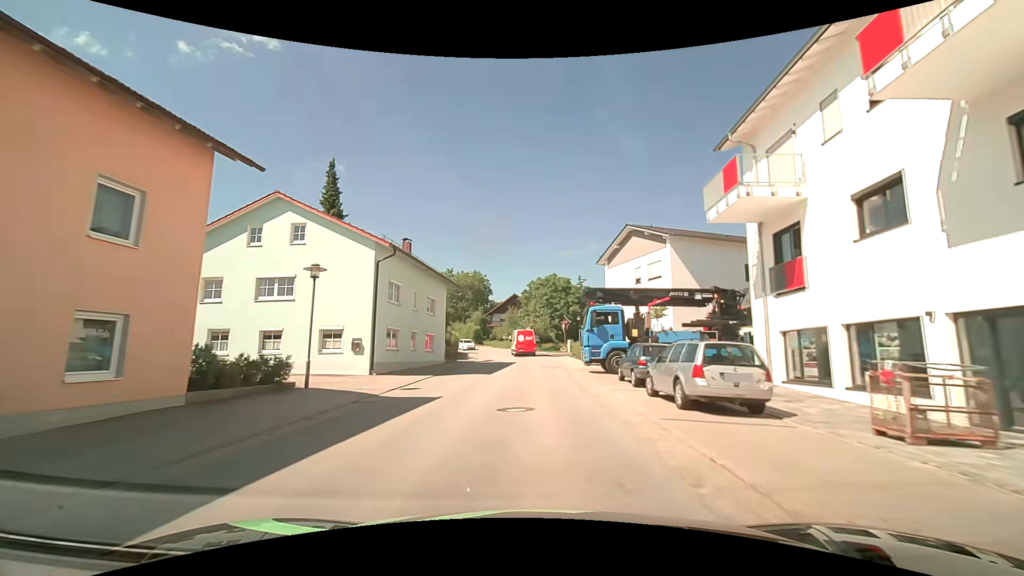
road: secondary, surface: asphalt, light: Day
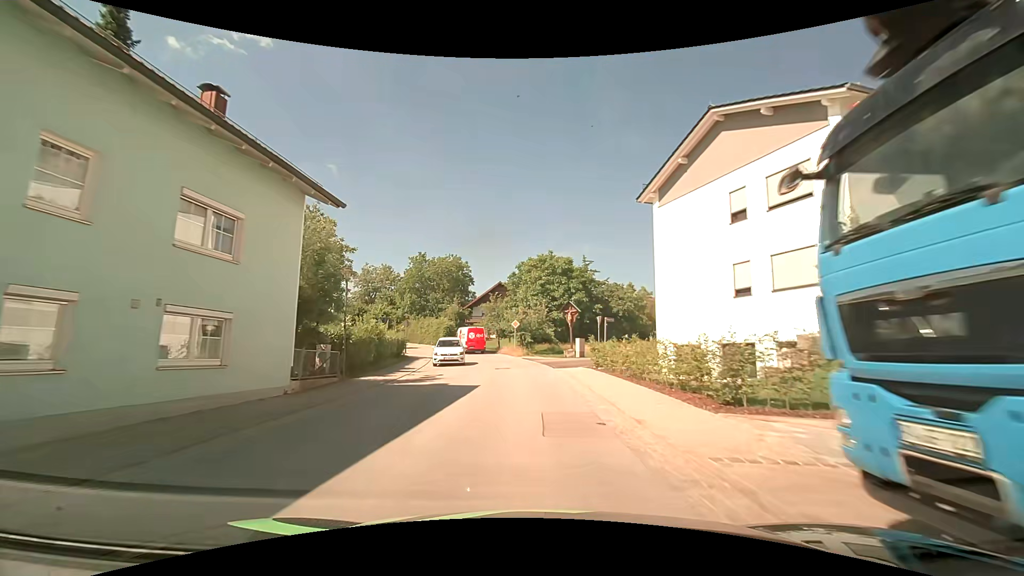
(+0.2, +20.9) m; +1°
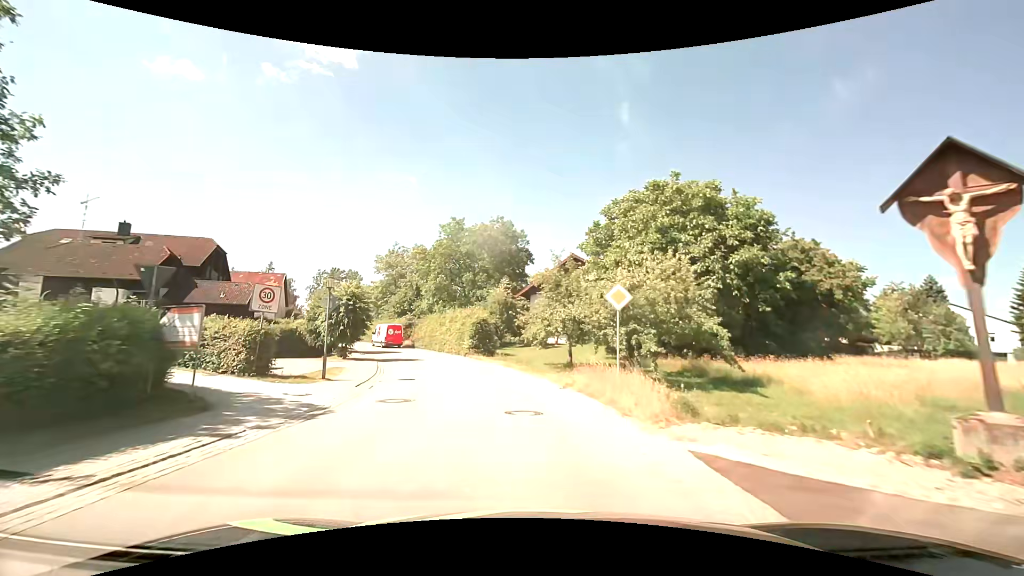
(-1.6, +30.8) m; -8°
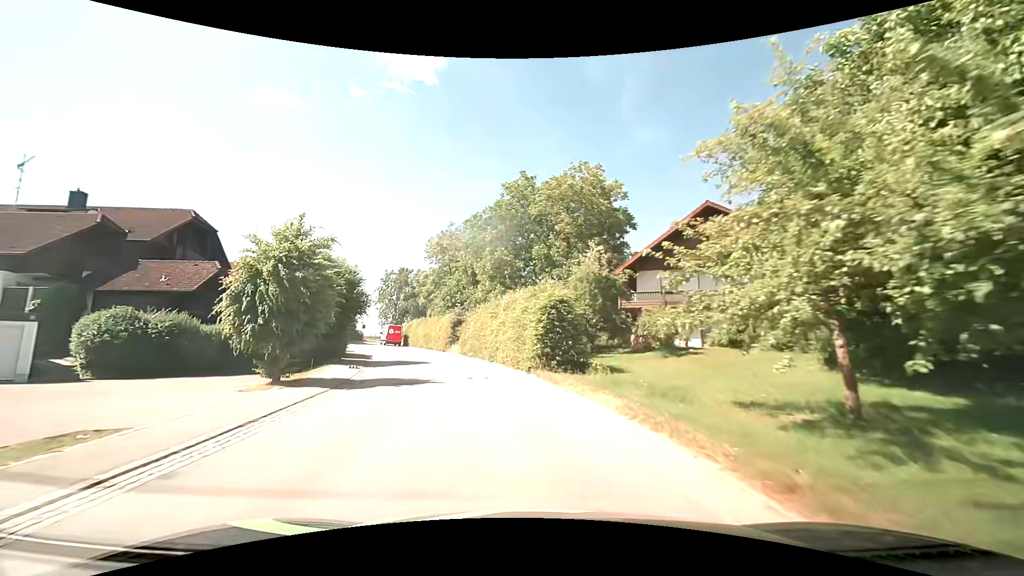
(-1.5, +18.7) m; -9°
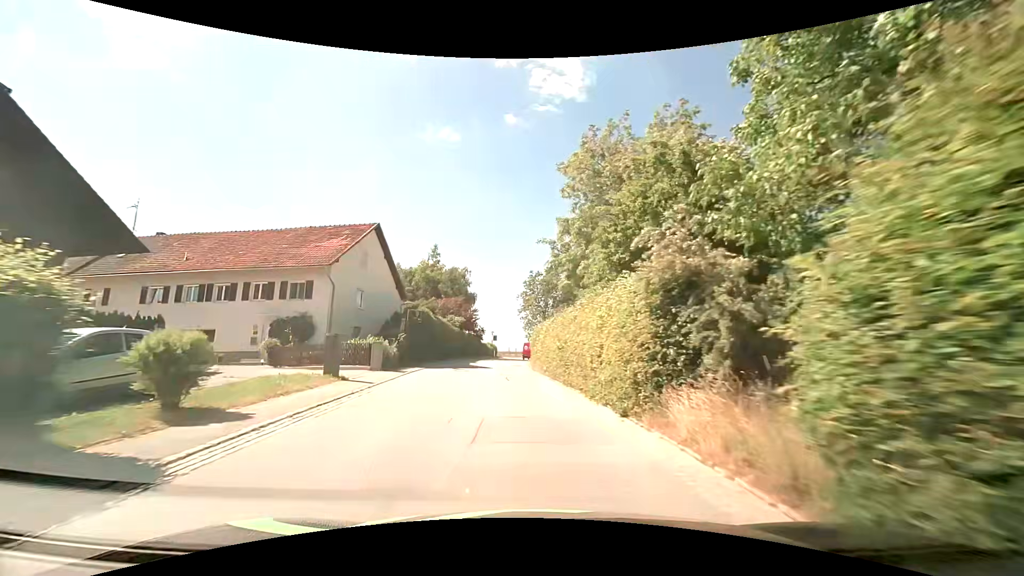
(-5.5, +32.1) m; -18°
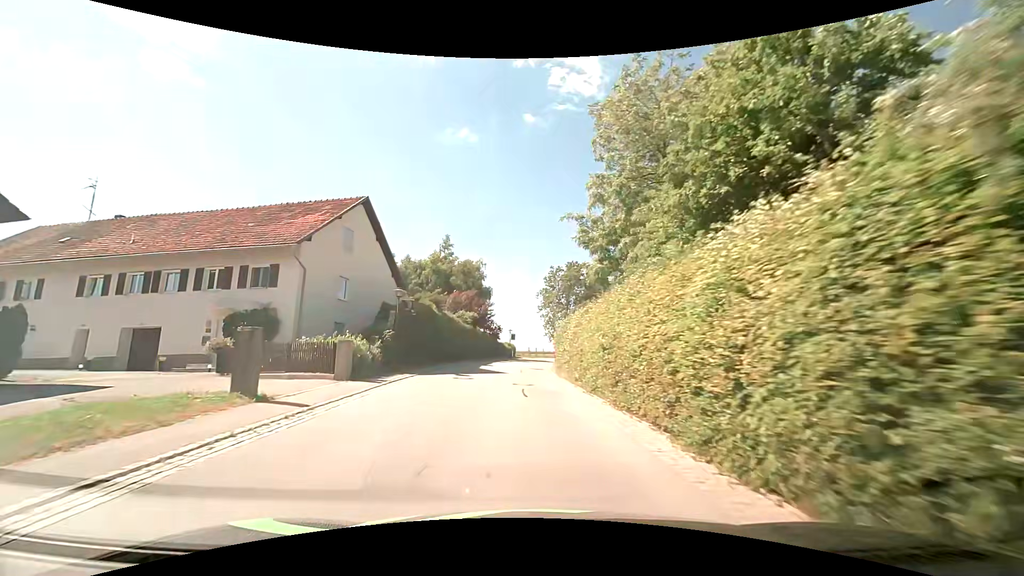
(-0.1, +6.7) m; -3°
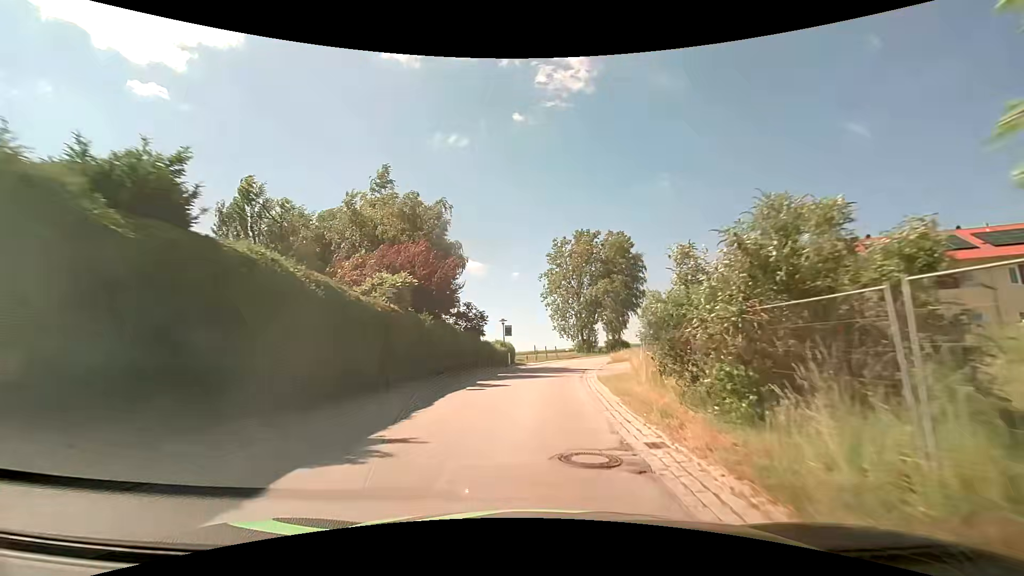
(-0.4, +27.6) m; 0°
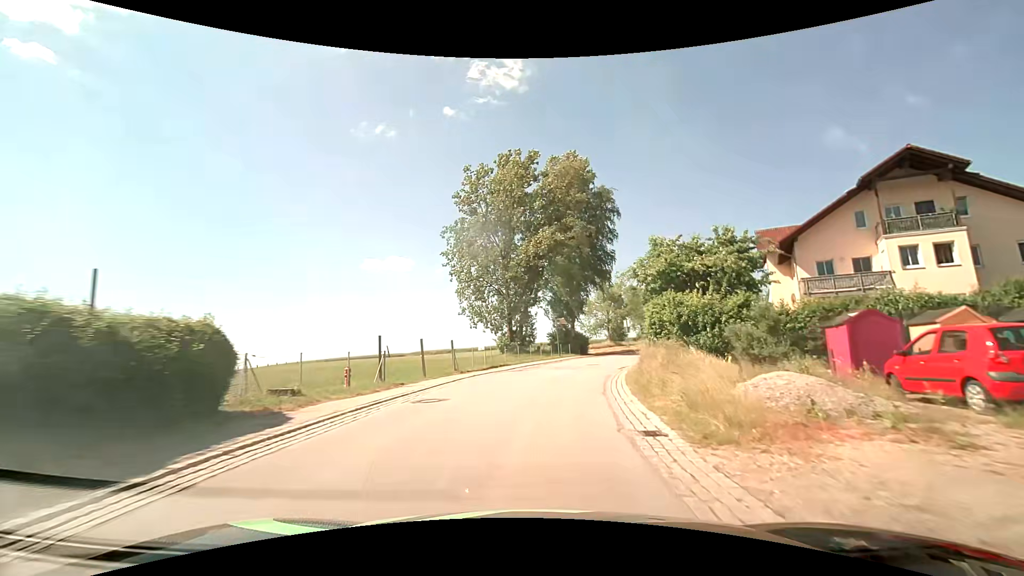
(+2.5, +36.2) m; +8°
(0, +10) (+1, +20) (+3, +30) (+6, +39) (+10, +48) (+15, +57) (+20, +66) (+26, +74) (+33, +81) (+40, +88) m
